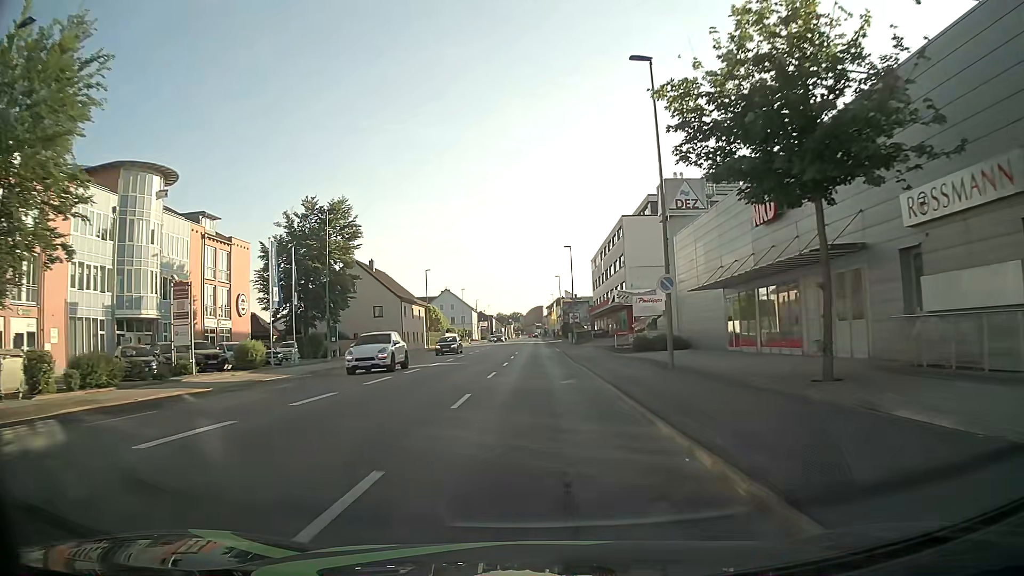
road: tertiary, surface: asphalt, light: Day
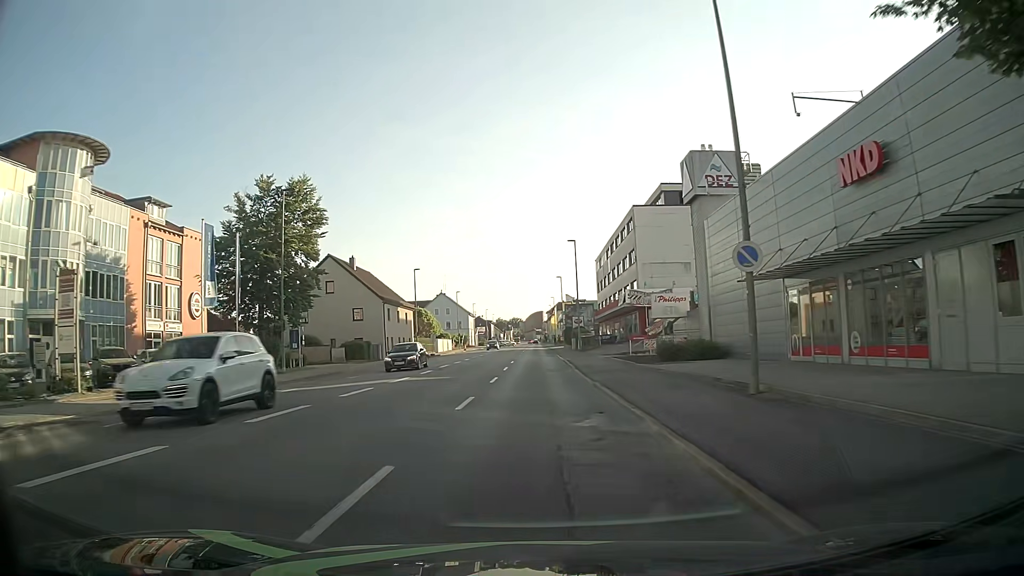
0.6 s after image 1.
(0.0, +8.4) m; 0°
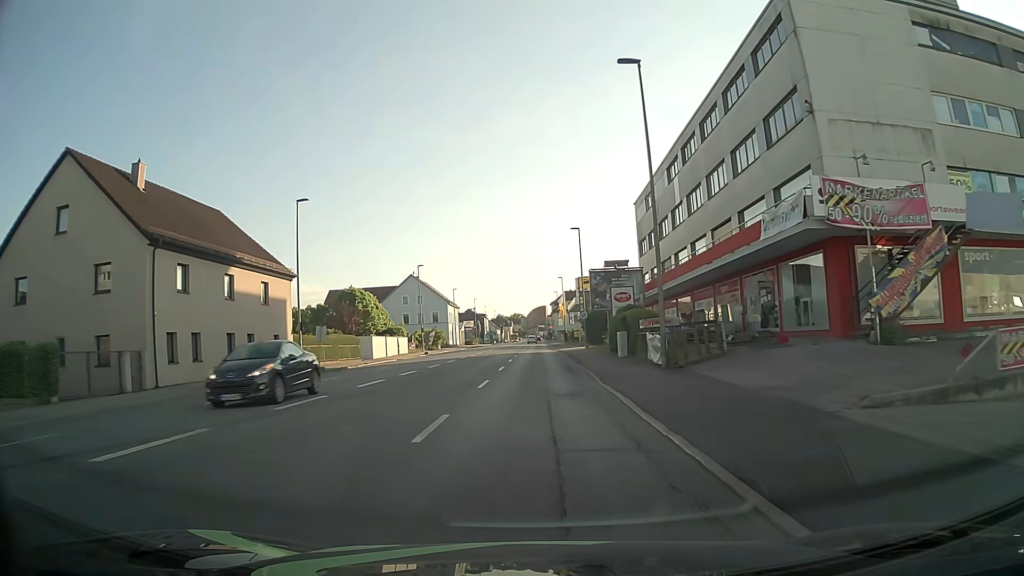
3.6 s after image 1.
(+0.2, +40.6) m; 0°
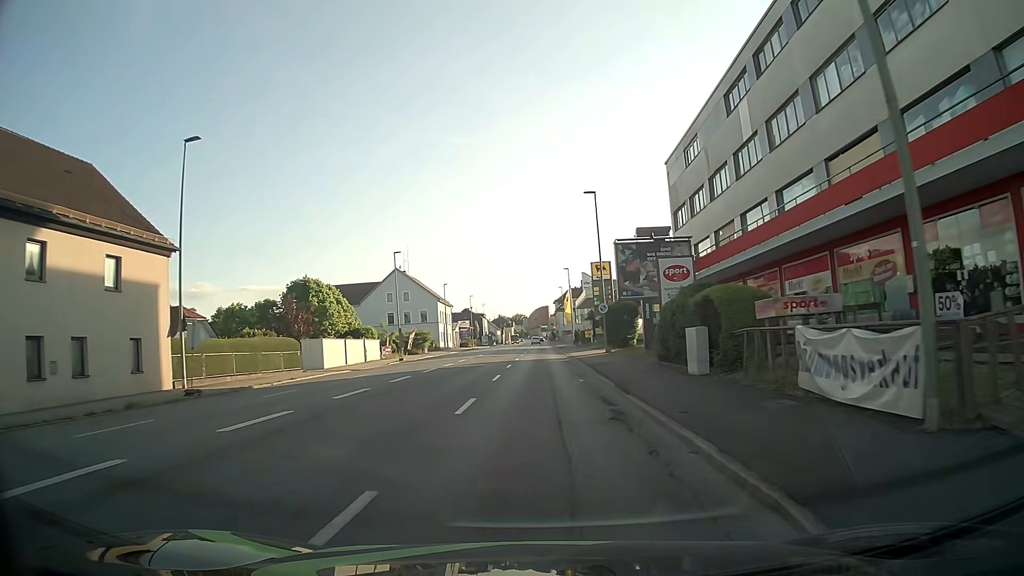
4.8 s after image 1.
(0.0, +14.7) m; 0°
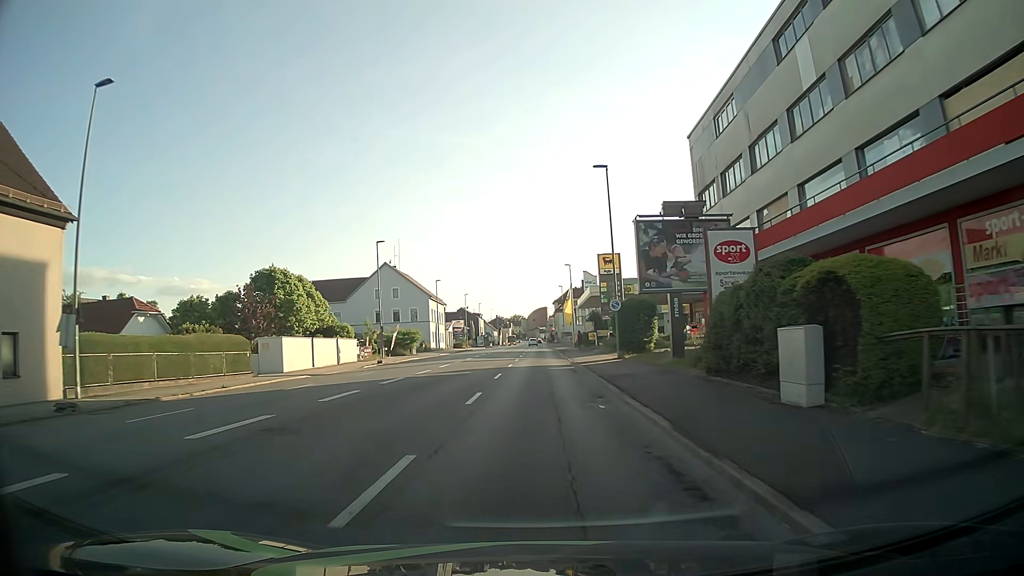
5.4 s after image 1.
(-0.1, +7.1) m; 0°
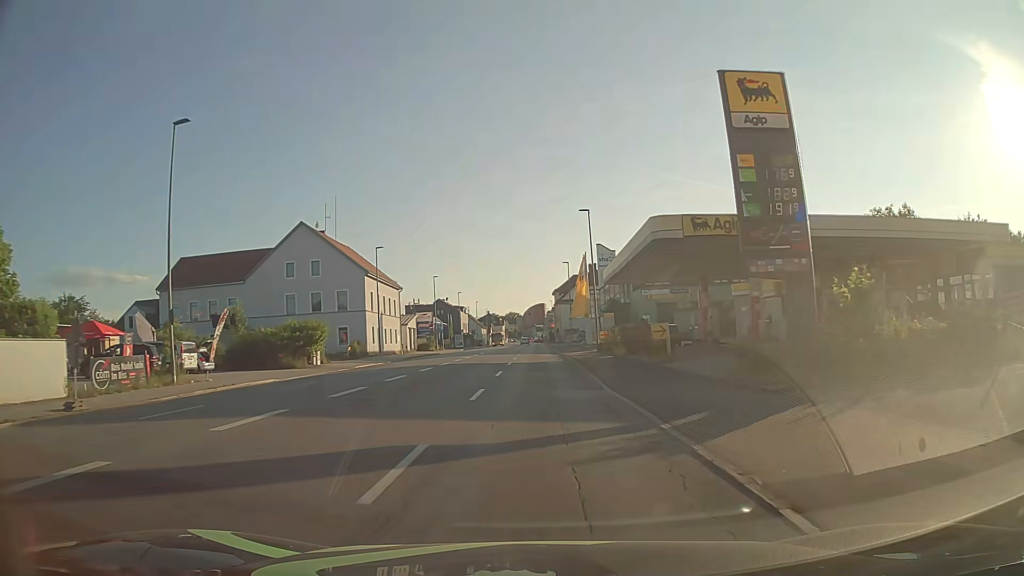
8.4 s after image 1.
(+0.1, +35.4) m; 0°
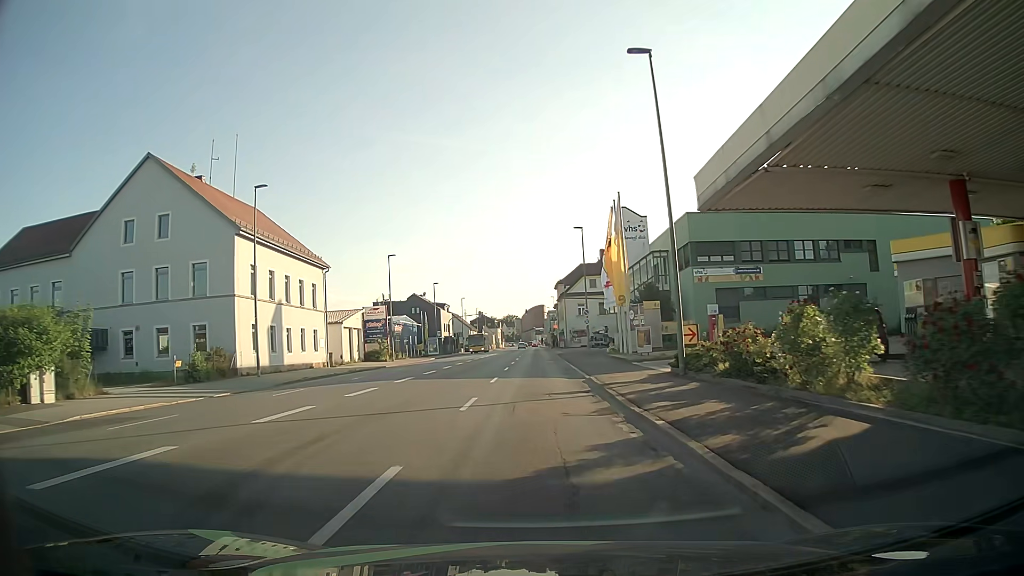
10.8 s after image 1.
(0.0, +28.4) m; 0°
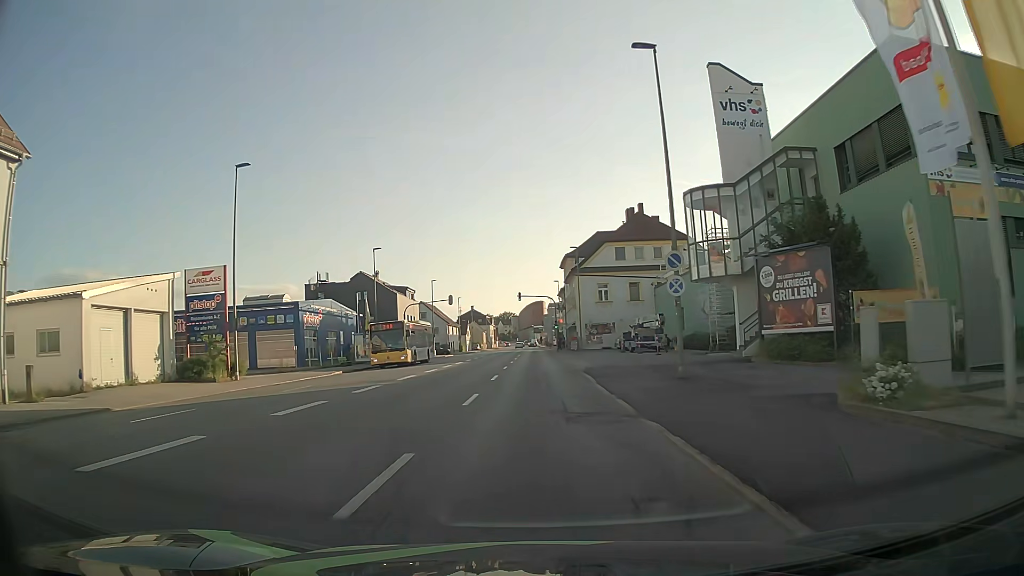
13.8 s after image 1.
(0.0, +35.3) m; 0°
(0, +10) (0, +20) (0, +30) (0, +40) (0, +50) (0, +60) (0, +70) (0, +80) (-1, +90) (-1, +100) m
